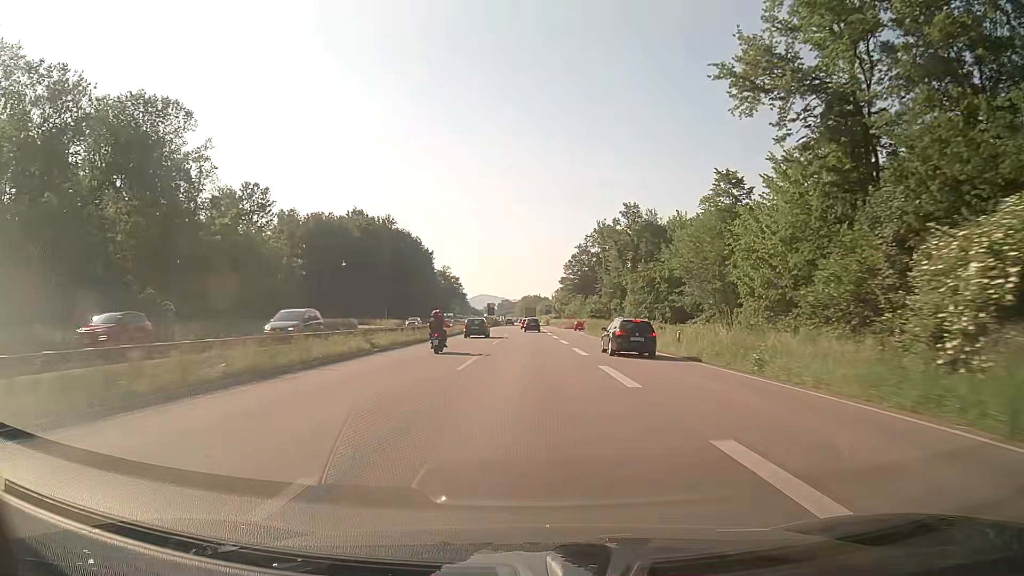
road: trunk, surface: asphalt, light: Day
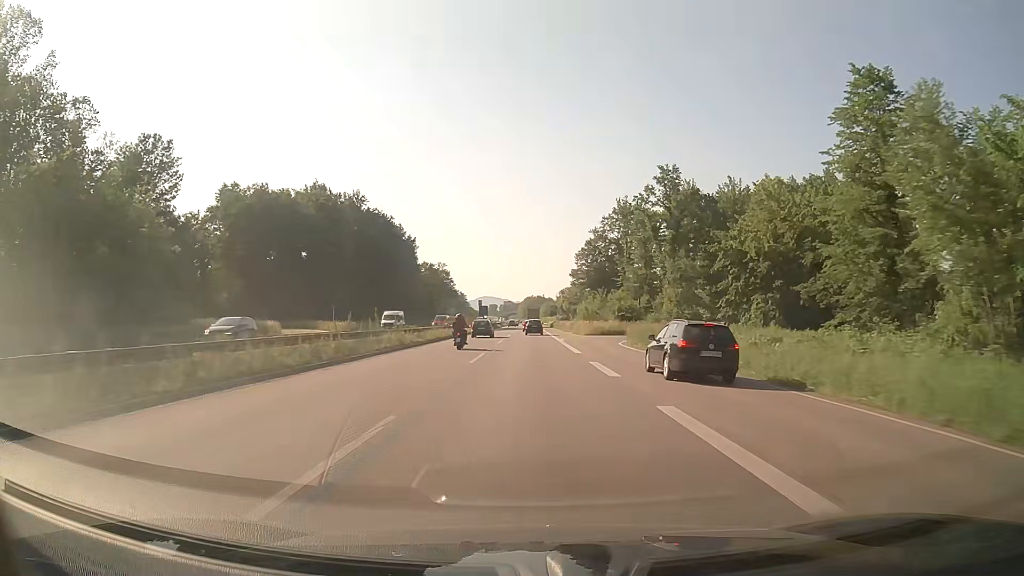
(-0.2, +32.8) m; 0°
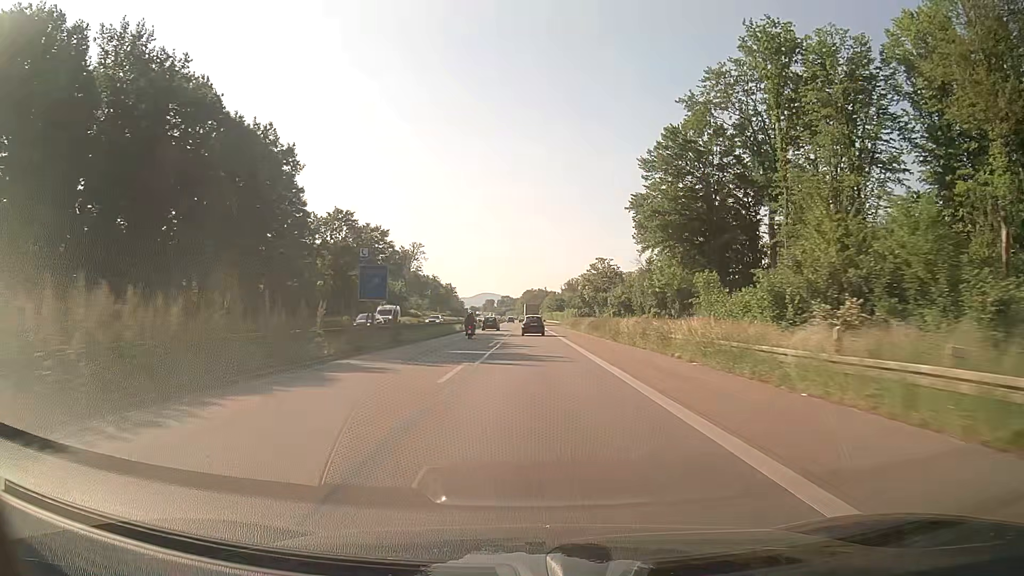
(-0.3, +81.0) m; 0°
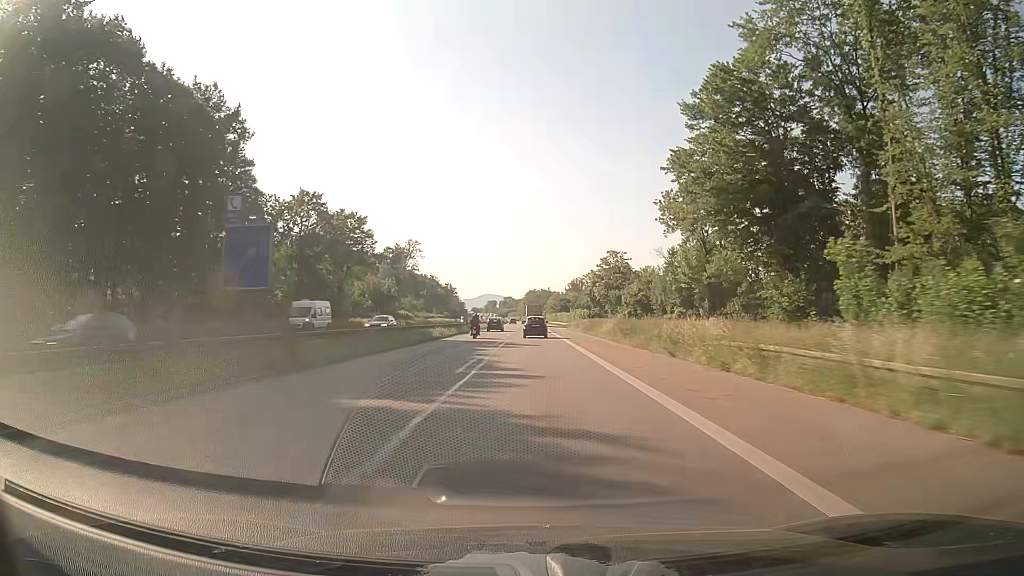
(0.0, +15.6) m; 0°
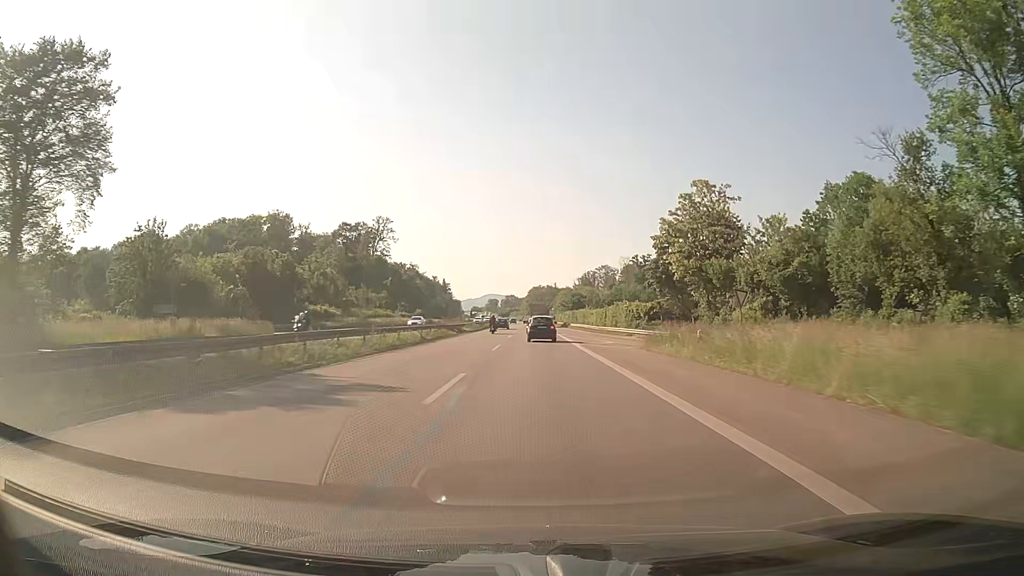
(0.0, +60.6) m; 0°
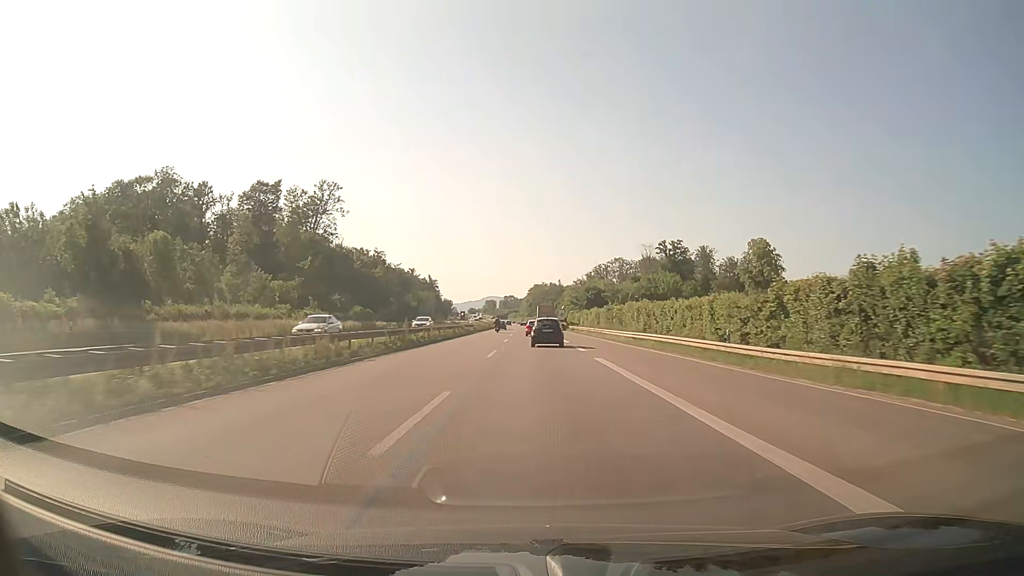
(0.0, +58.8) m; 0°
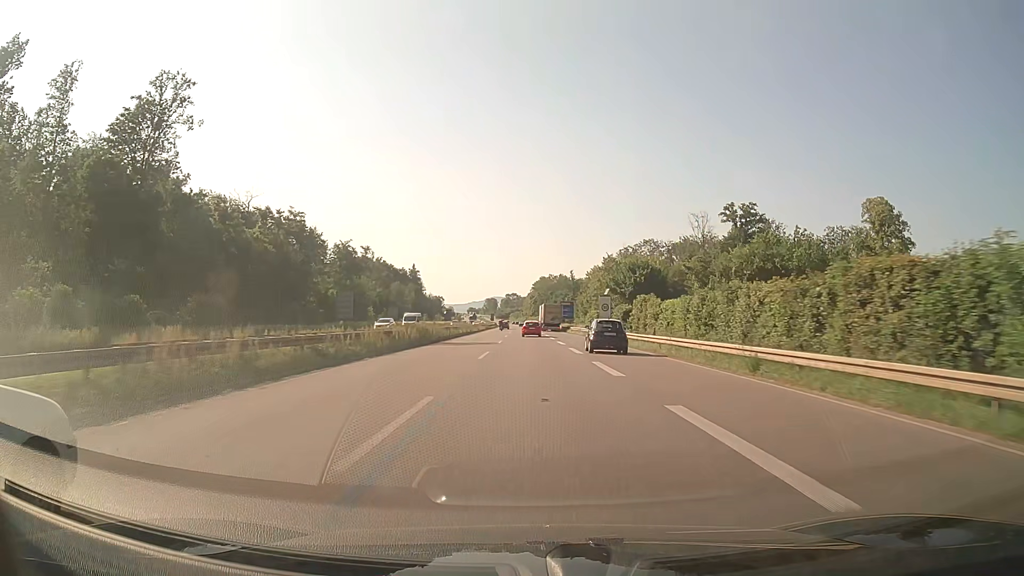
(-0.4, +74.1) m; -1°
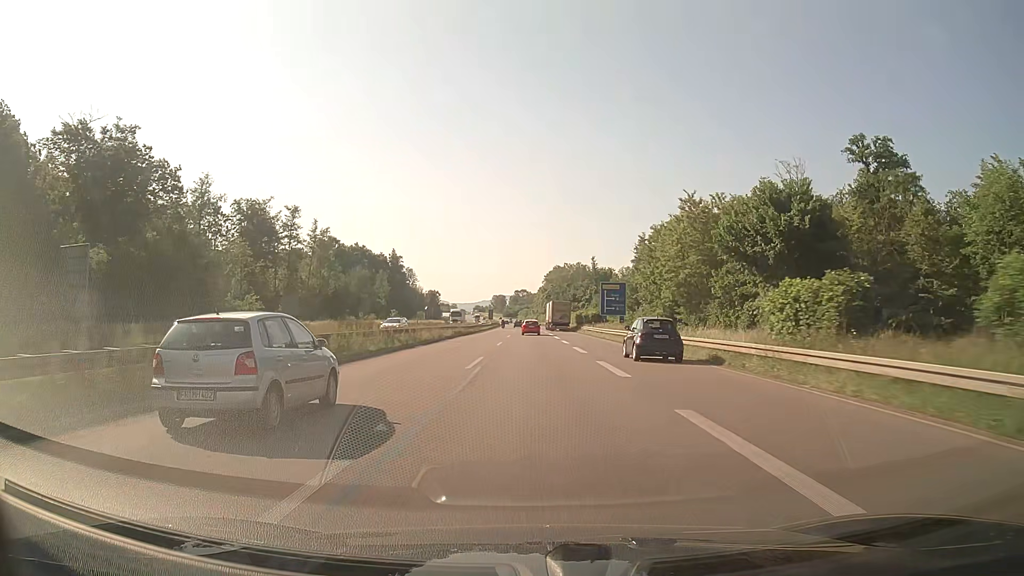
(-0.5, +60.8) m; -1°
(0, +10) (0, +20) (0, +30) (0, +40) (0, +50) (0, +60) (0, +70) (0, +80) (0, +90) (0, +100) m
